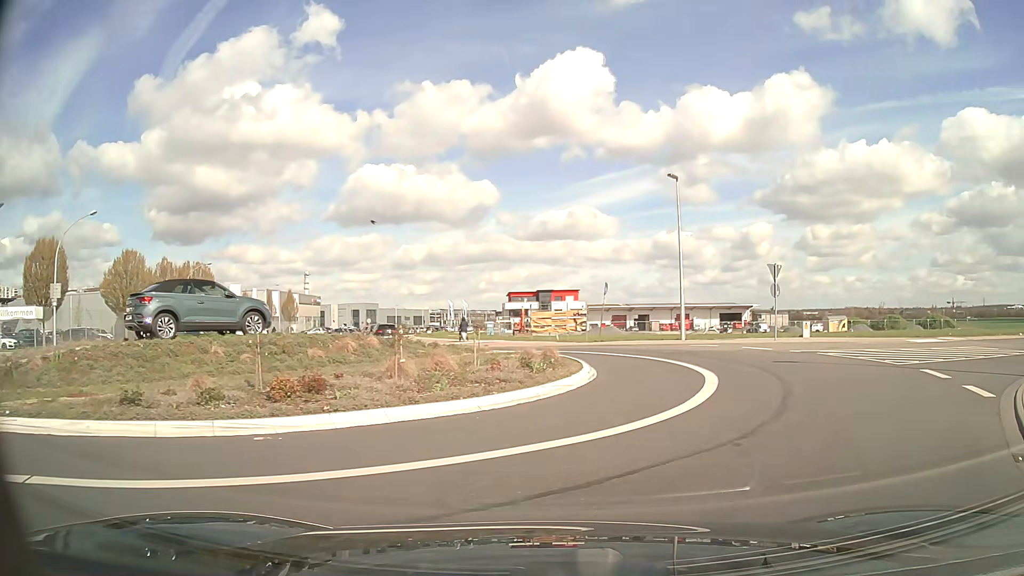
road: tertiary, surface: asphalt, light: Day
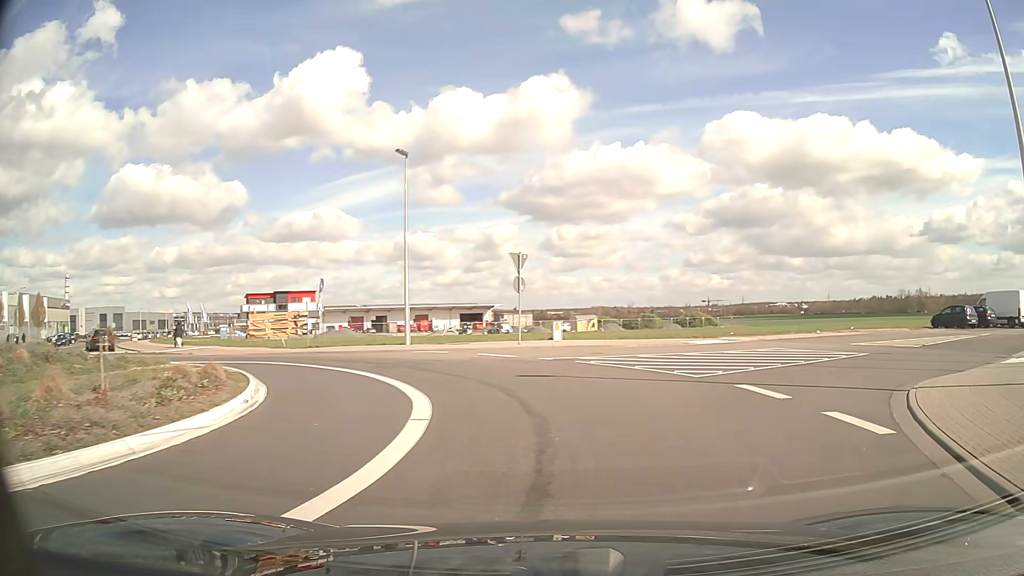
(+0.9, +4.9) m; +23°
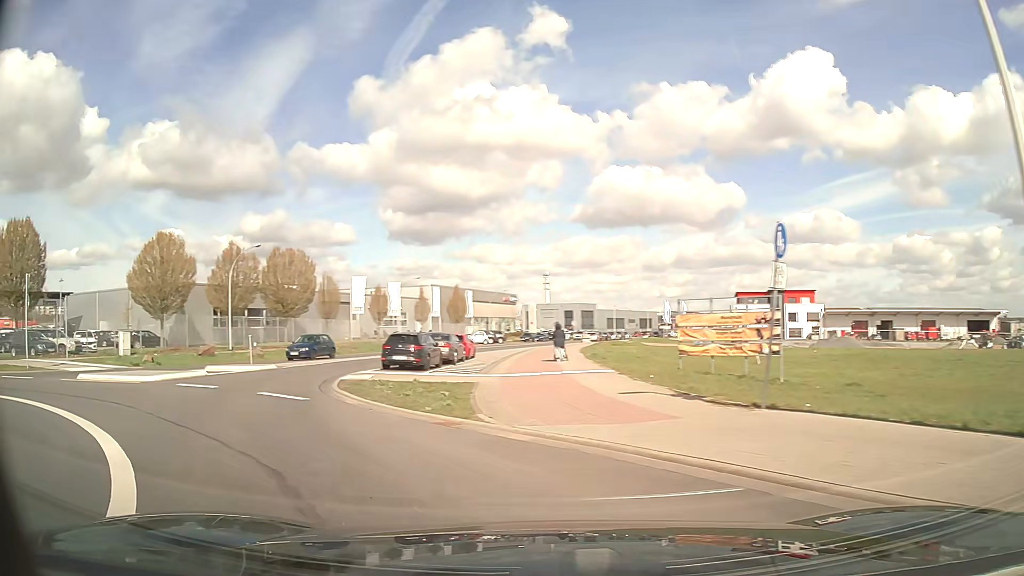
(-4.1, +18.8) m; -42°
(-3, +9) (-7, +18) (-9, +28) (-9, +38) (-8, +48) (-7, +58) (-5, +68) (-3, +78) (-1, +88) (+1, +97) m
